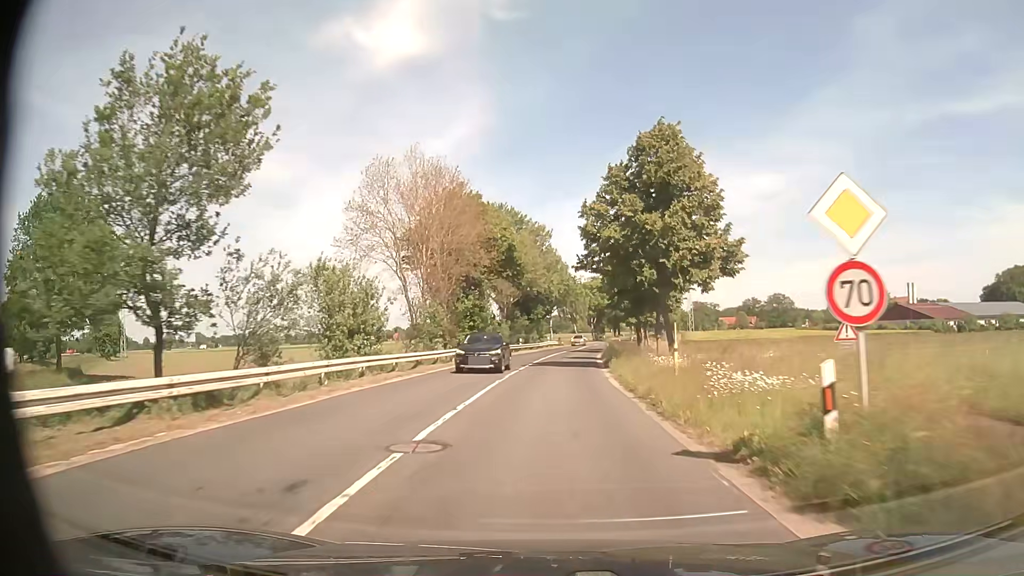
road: secondary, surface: asphalt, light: Day
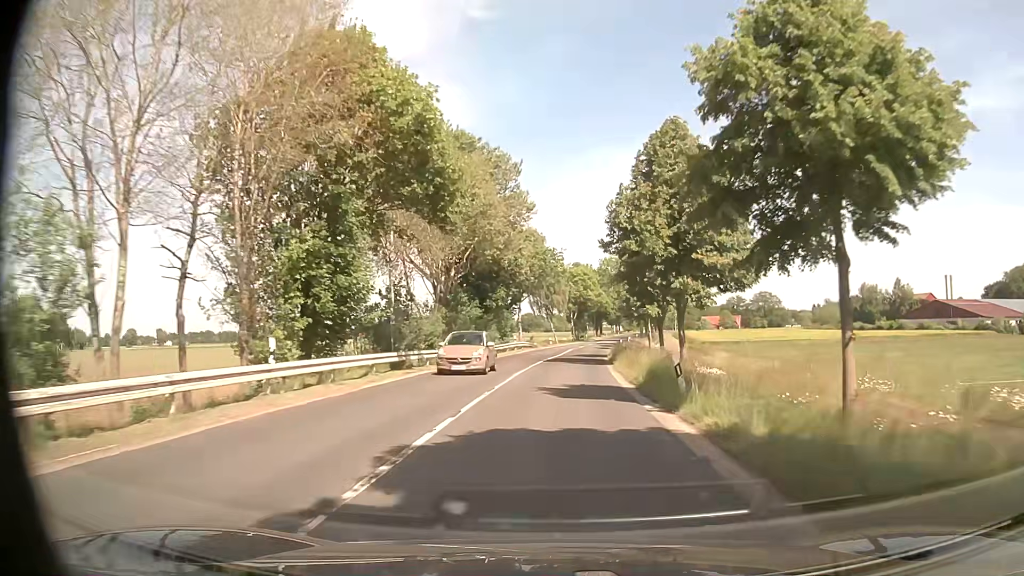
(+0.5, +27.7) m; +2°
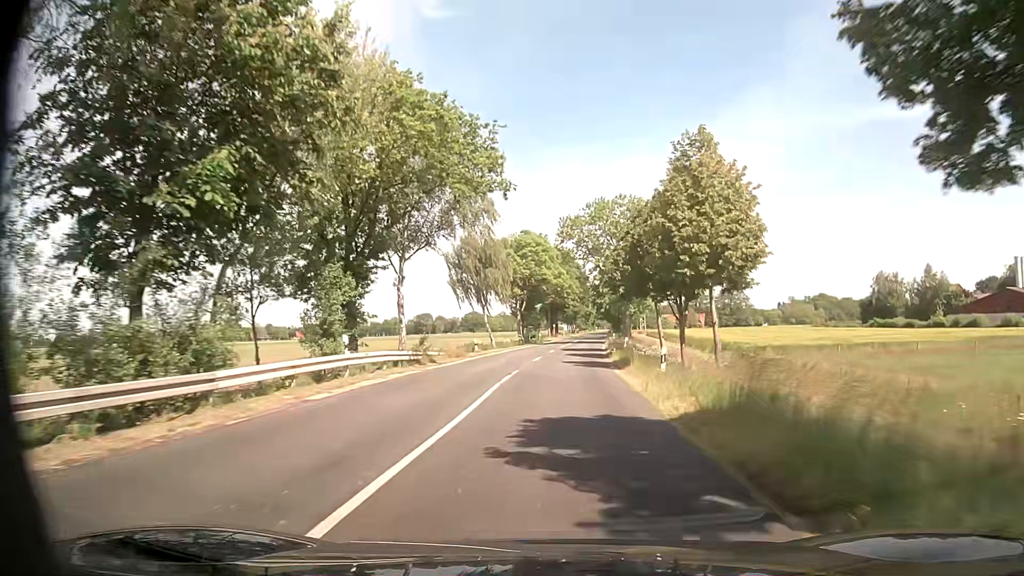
(+1.4, +38.7) m; +4°
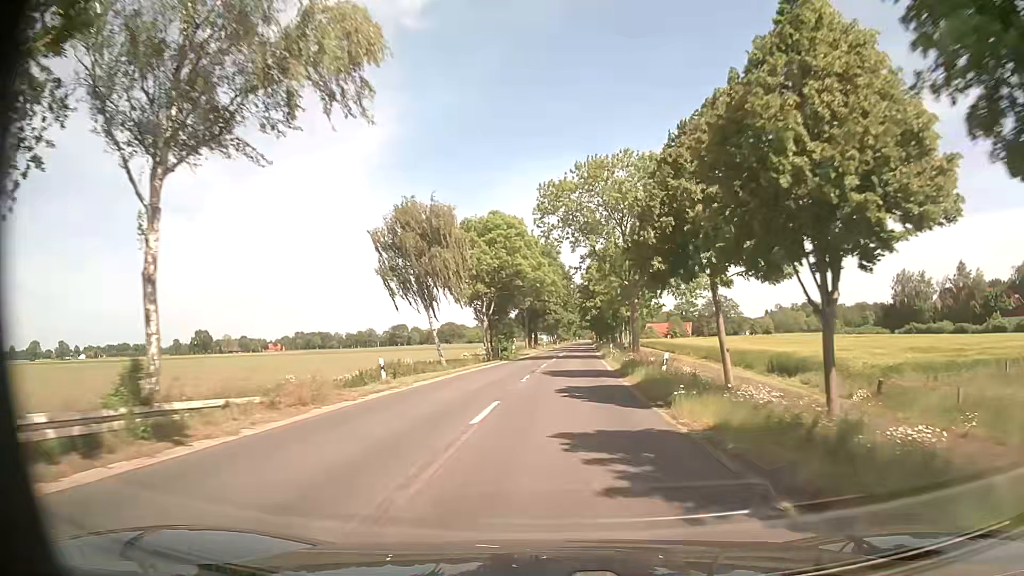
(+0.4, +20.2) m; +2°
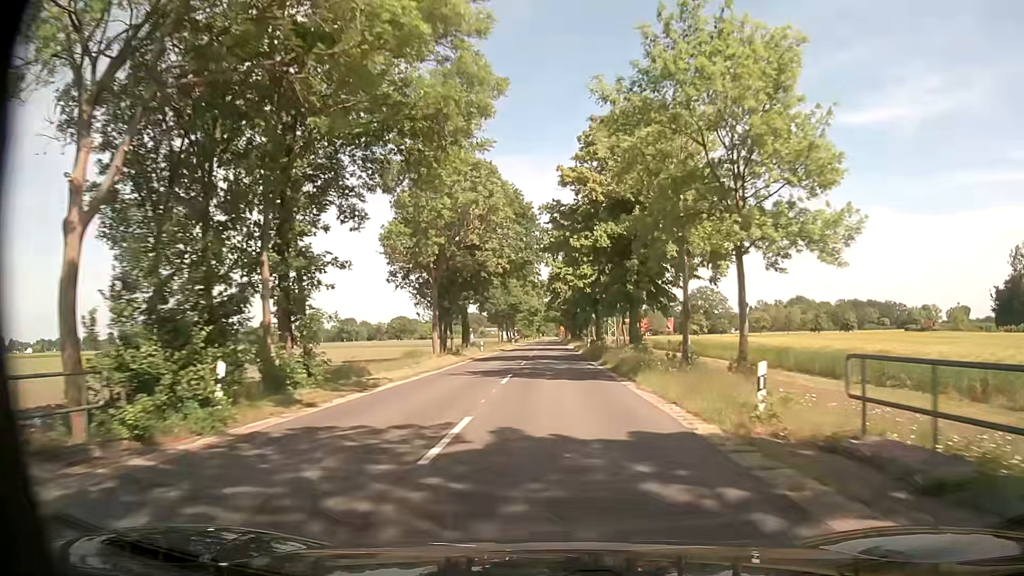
(+2.0, +52.0) m; +4°
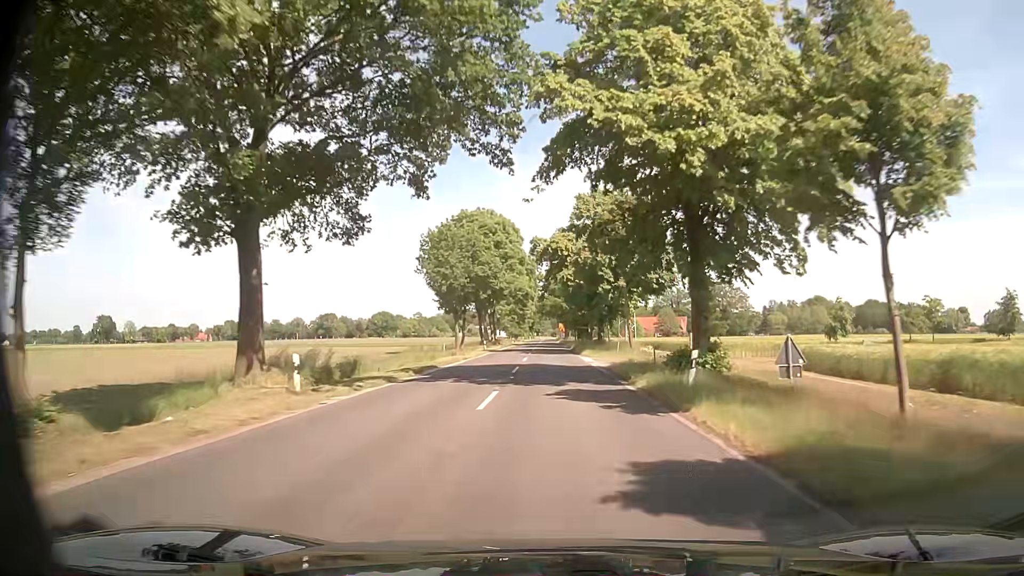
(-0.2, +43.0) m; -1°
(0, +10) (0, +20) (0, +30) (0, +40) (+1, +50) (+1, +60) (+1, +70) (+1, +80) (+1, +90) (+1, +100) m
